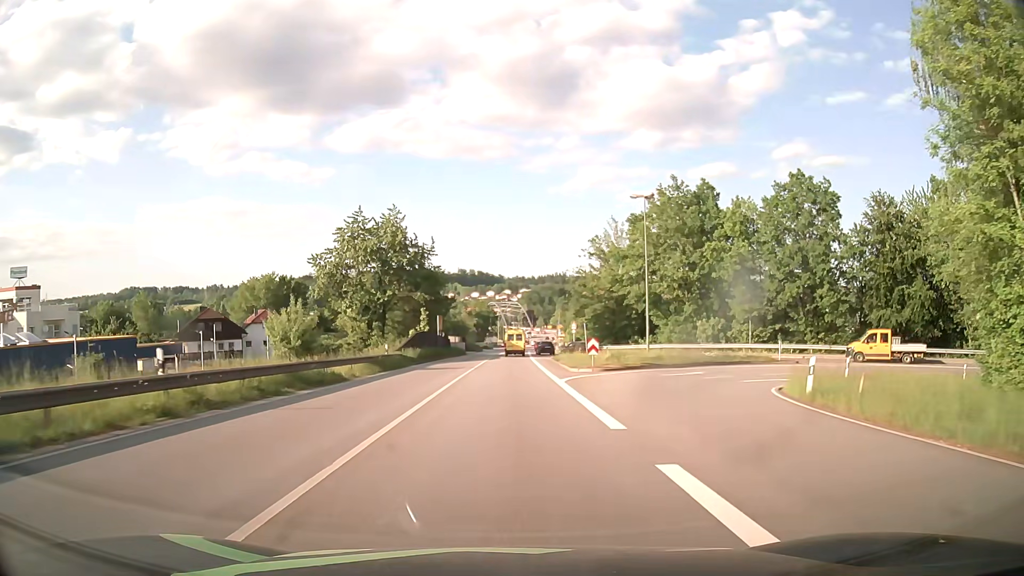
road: primary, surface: asphalt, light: Day
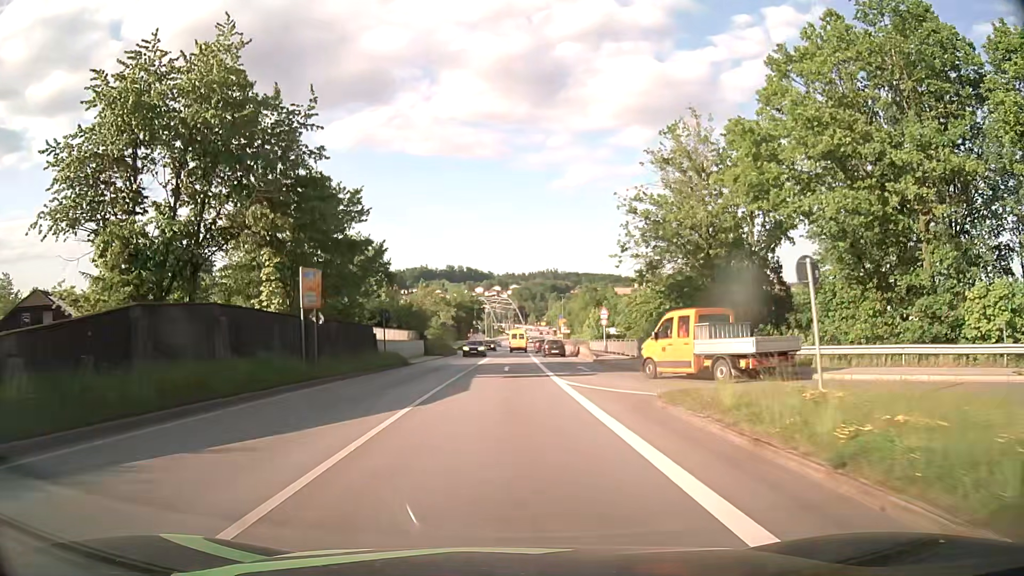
(+0.3, +38.4) m; +1°
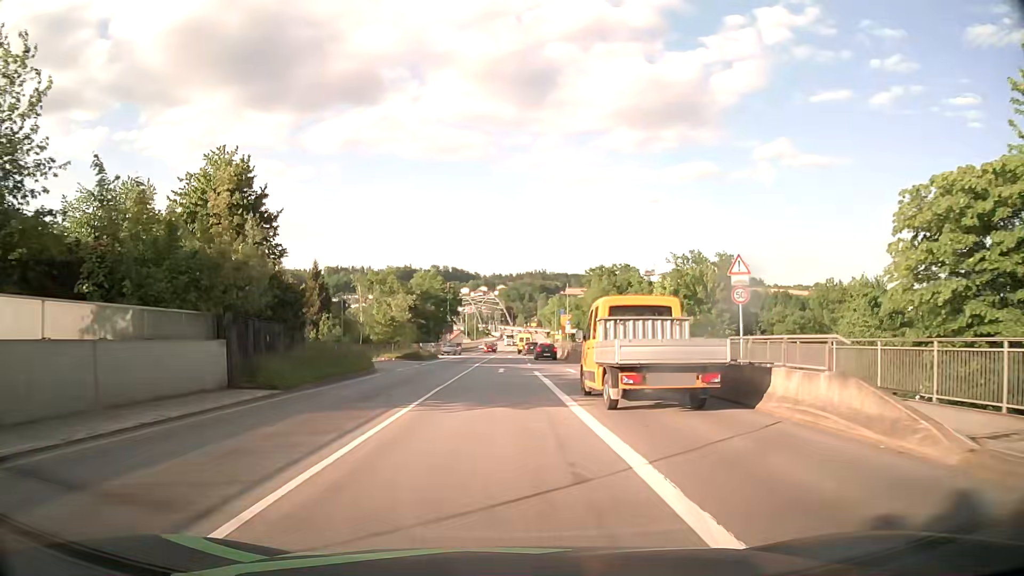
(+0.3, +38.2) m; +1°
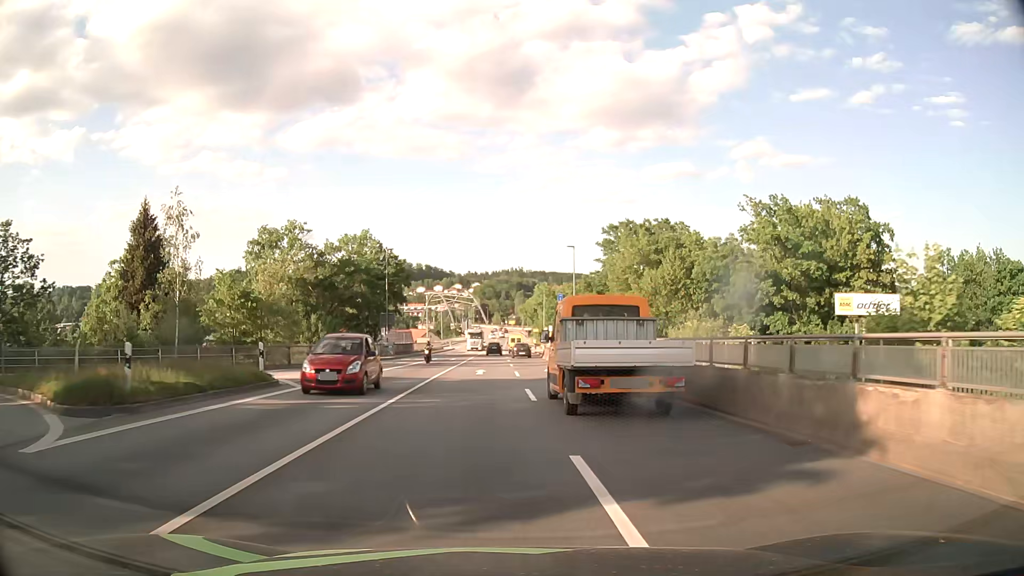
(+0.6, +38.1) m; +3°
(0, +10) (0, +20) (0, +30) (+1, +40) (+1, +50) (+1, +60) (+1, +70) (+1, +80) (+1, +90) (+1, +100) m
